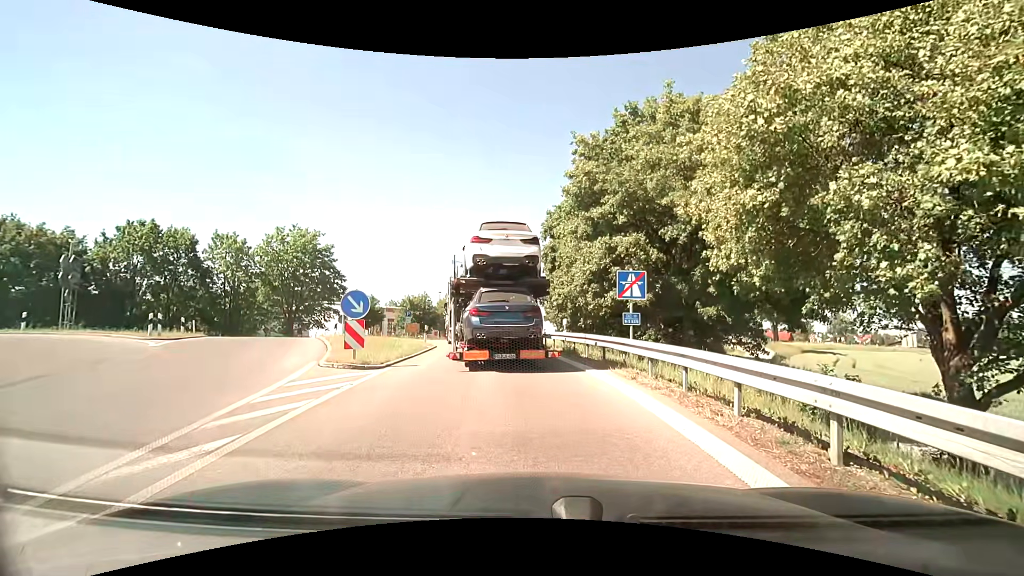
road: motorway_link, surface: asphalt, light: Day
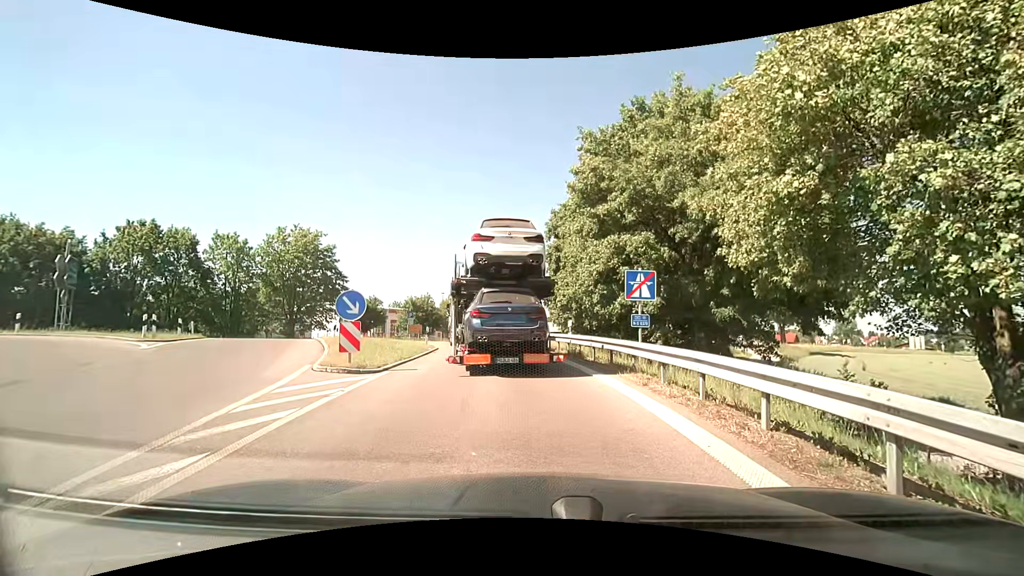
(0.0, +0.6) m; 0°
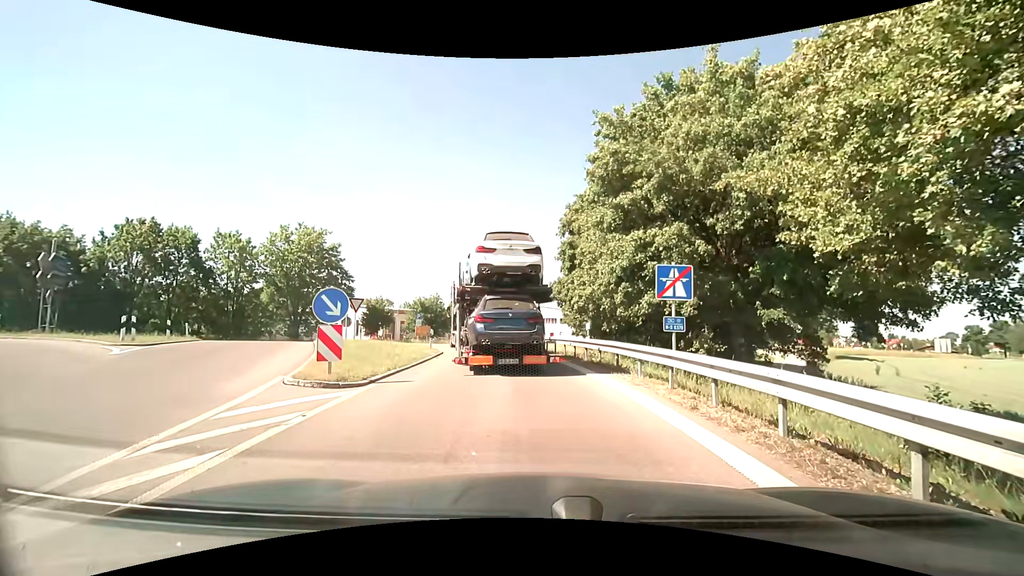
(0.0, +2.1) m; 0°
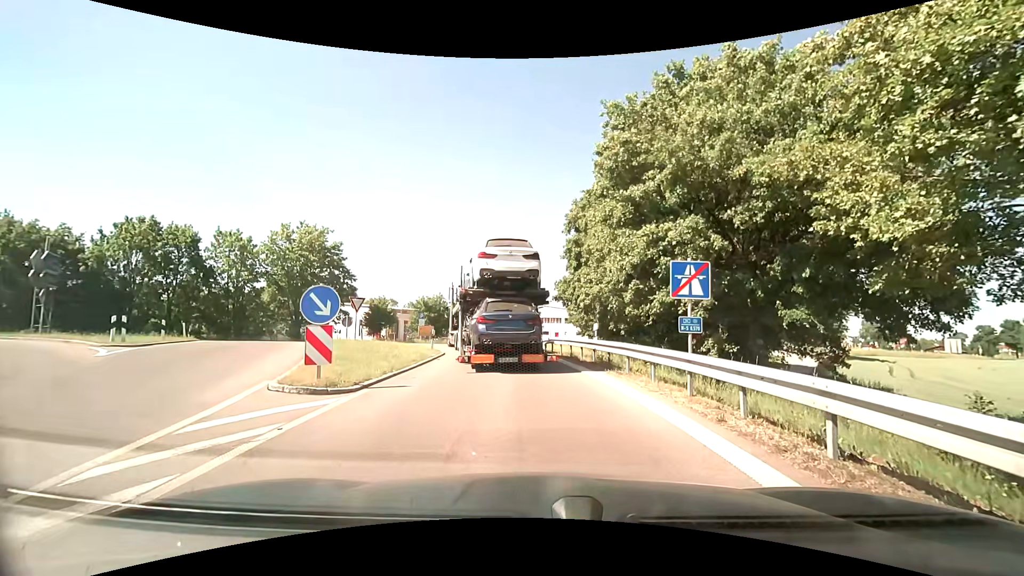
(0.0, +0.9) m; -1°
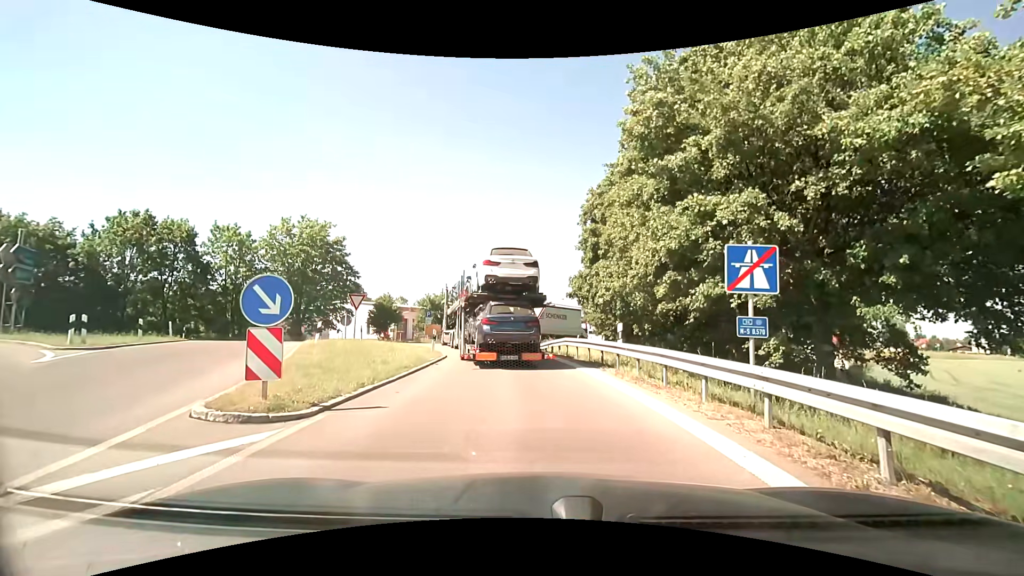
(+0.1, +2.6) m; 0°
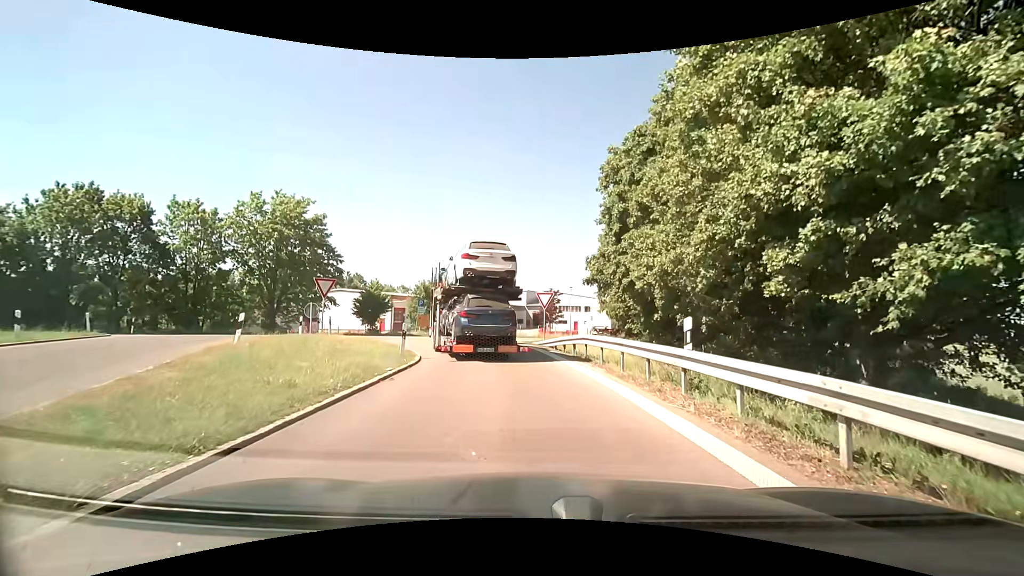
(0.0, +5.9) m; 0°
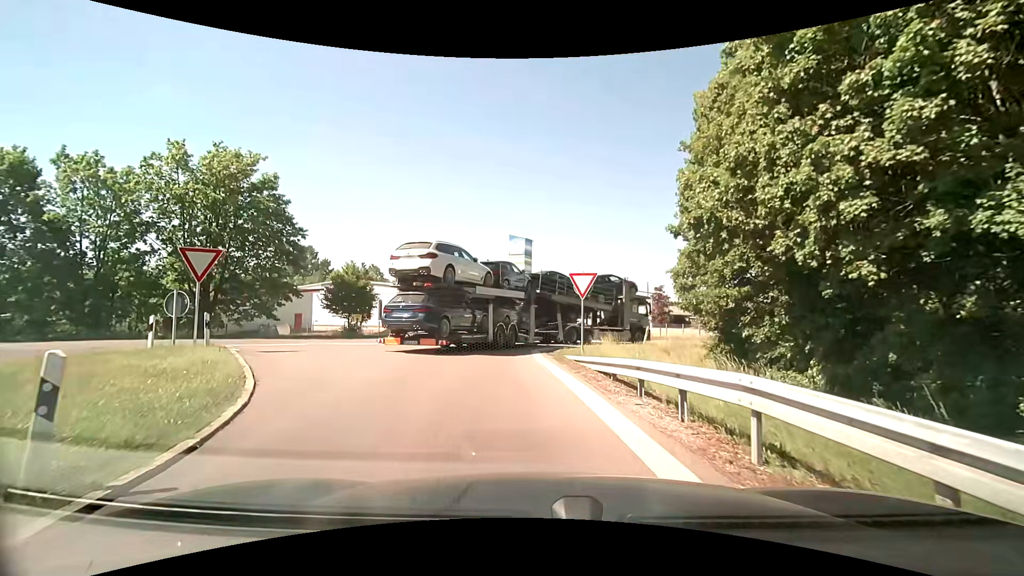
(+0.1, +11.8) m; -3°
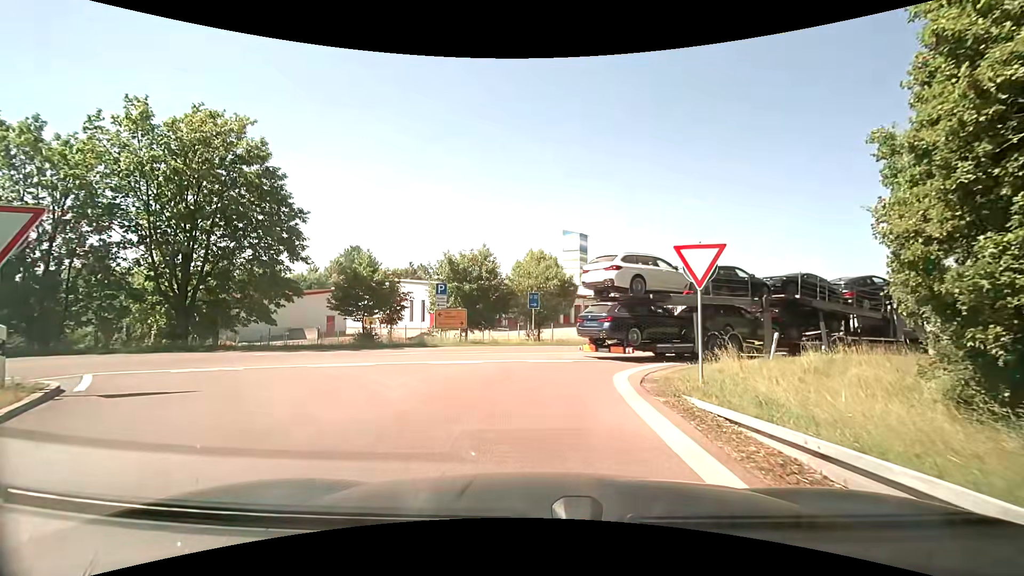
(-0.4, +8.0) m; -5°
(0, +10) (+3, +19) (+11, +25) (+20, +30) (+28, +35) (+37, +40) (+46, +45) (+54, +50) (+63, +55) (+72, +60) m
